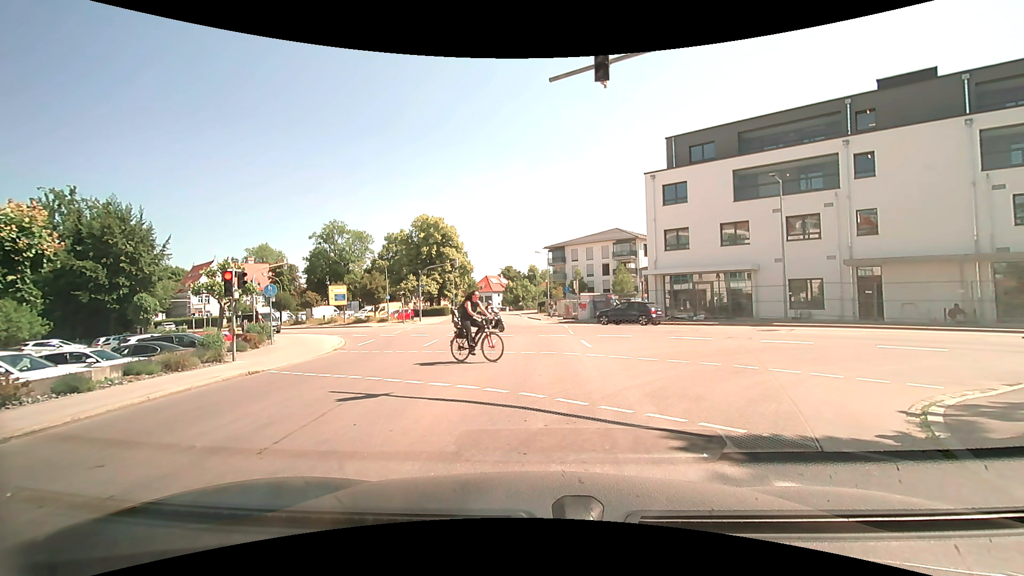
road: tertiary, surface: asphalt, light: Day
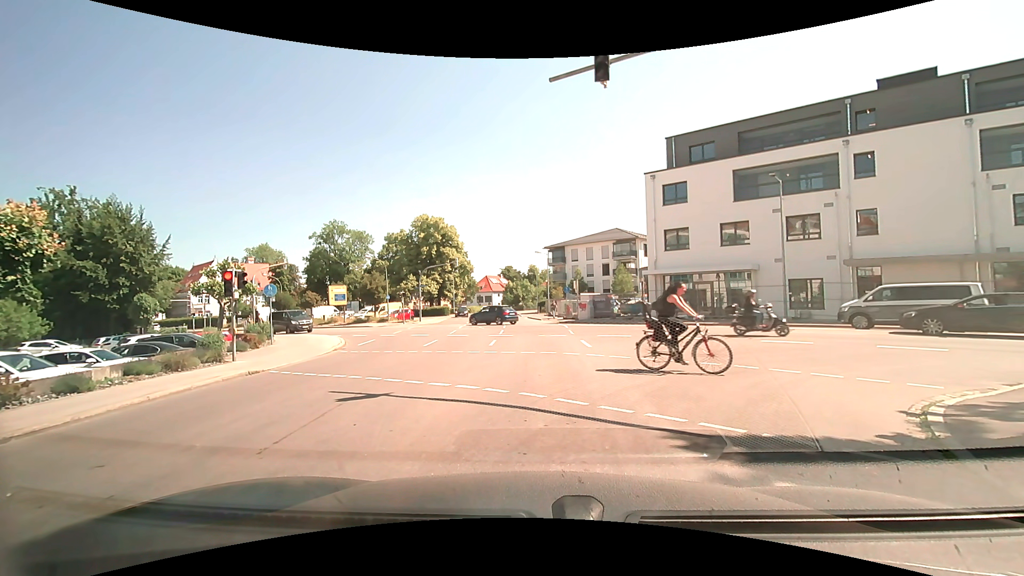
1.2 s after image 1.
(0.0, 0.0) m; 0°
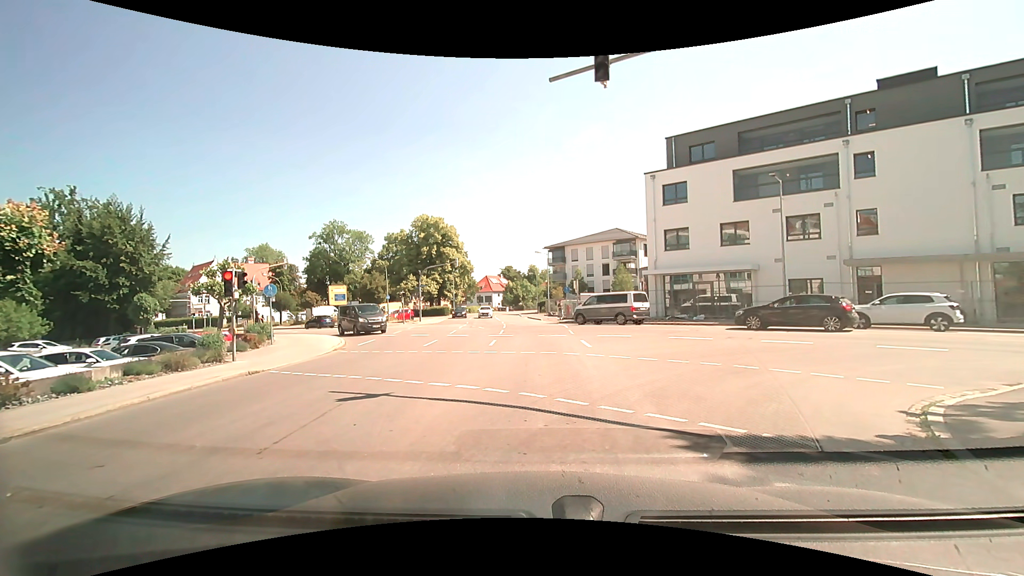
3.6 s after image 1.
(0.0, 0.0) m; 0°
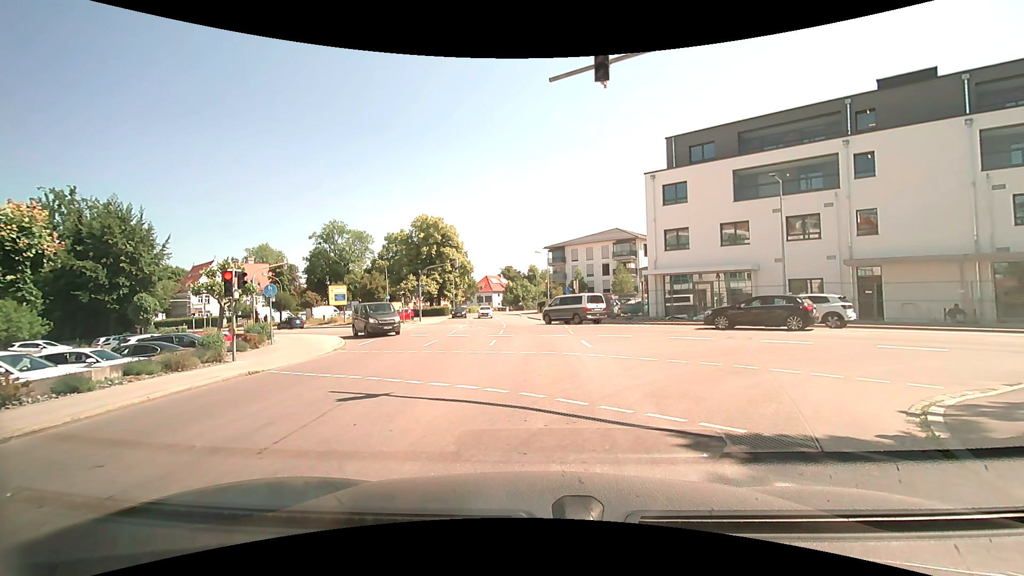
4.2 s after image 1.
(0.0, 0.0) m; 0°
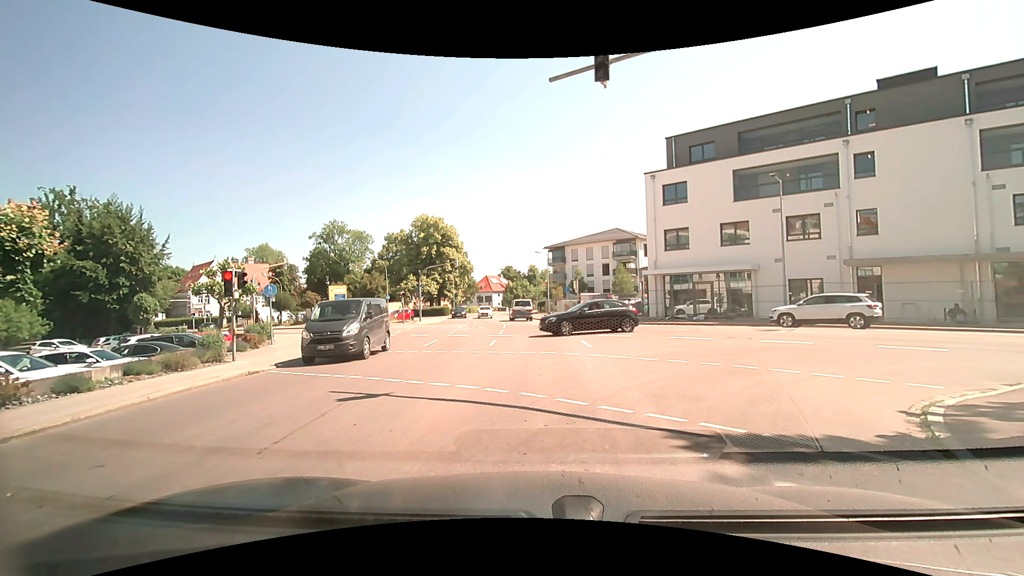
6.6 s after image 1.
(0.0, 0.0) m; 0°
